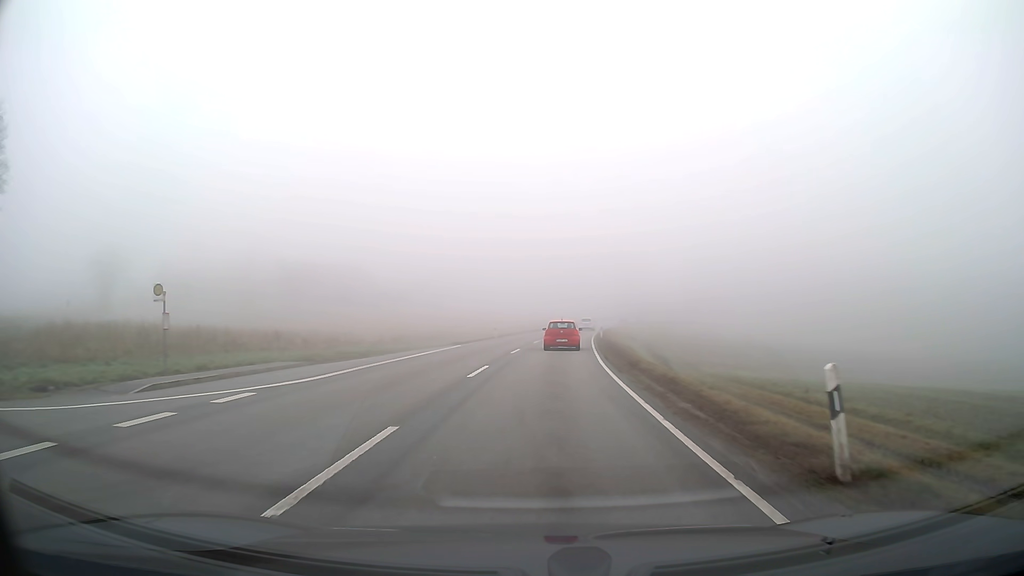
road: secondary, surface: asphalt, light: Day
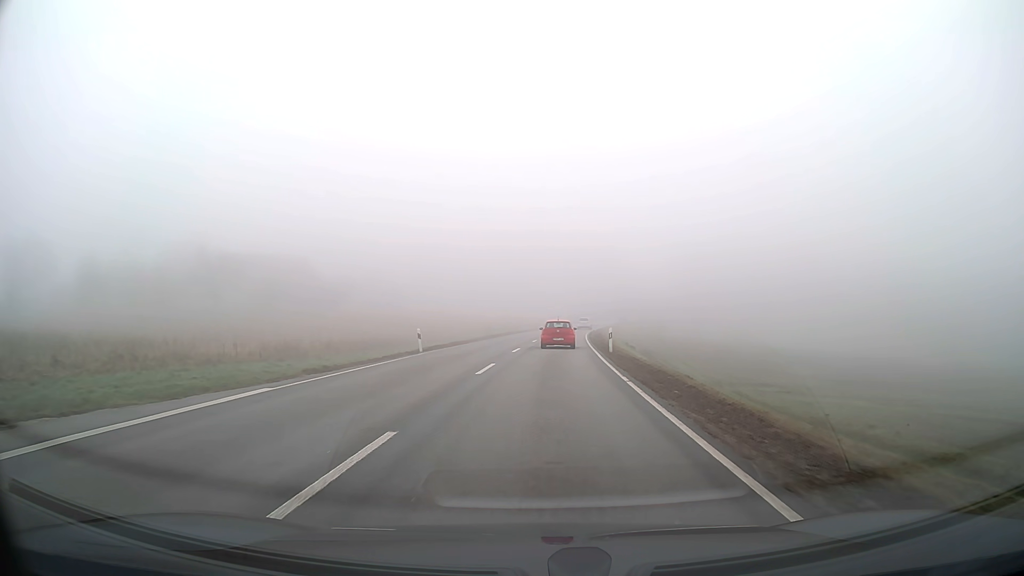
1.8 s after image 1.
(+0.6, +24.5) m; +3°
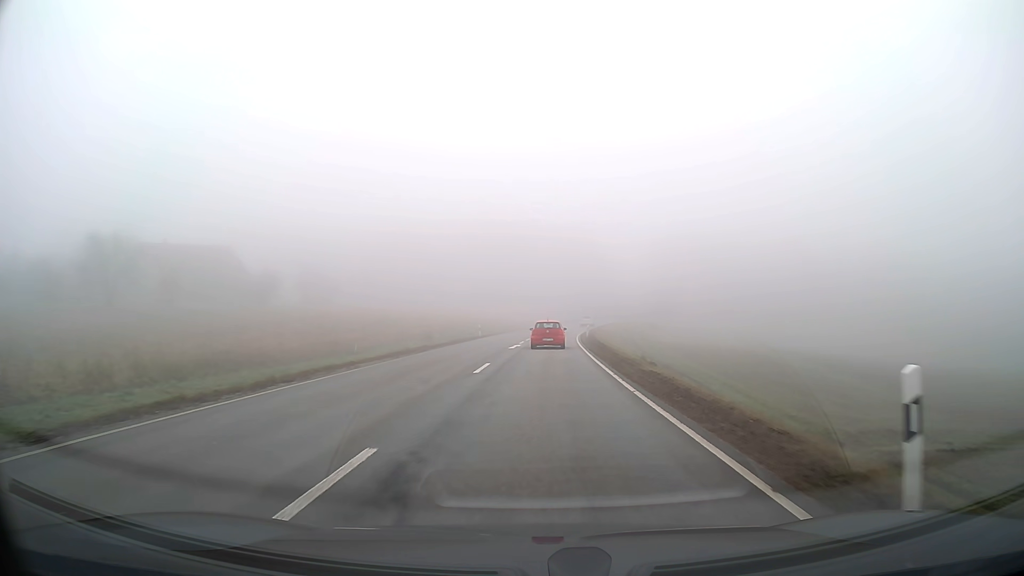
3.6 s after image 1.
(+0.6, +26.0) m; +2°
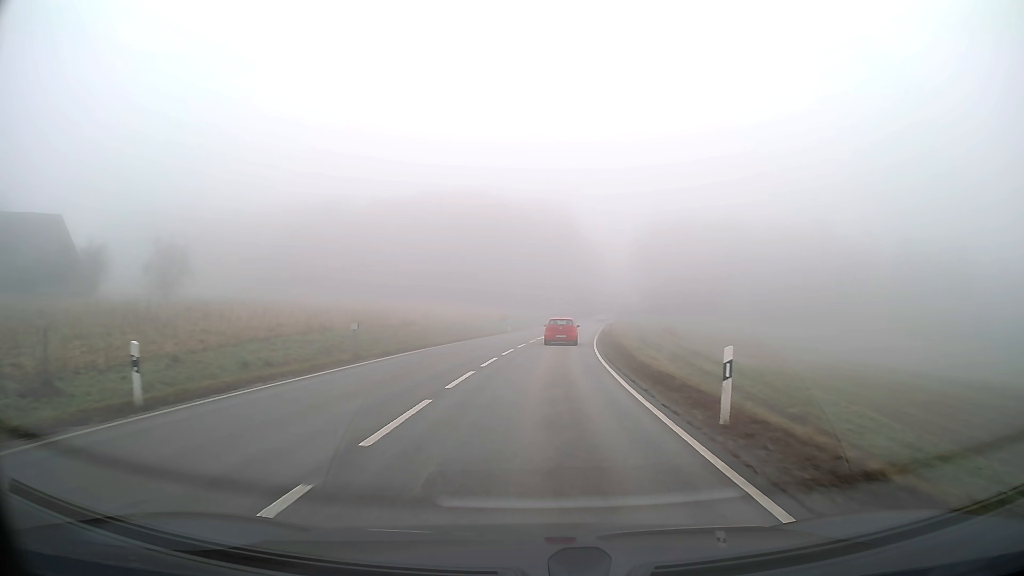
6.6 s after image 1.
(+1.2, +45.6) m; +3°
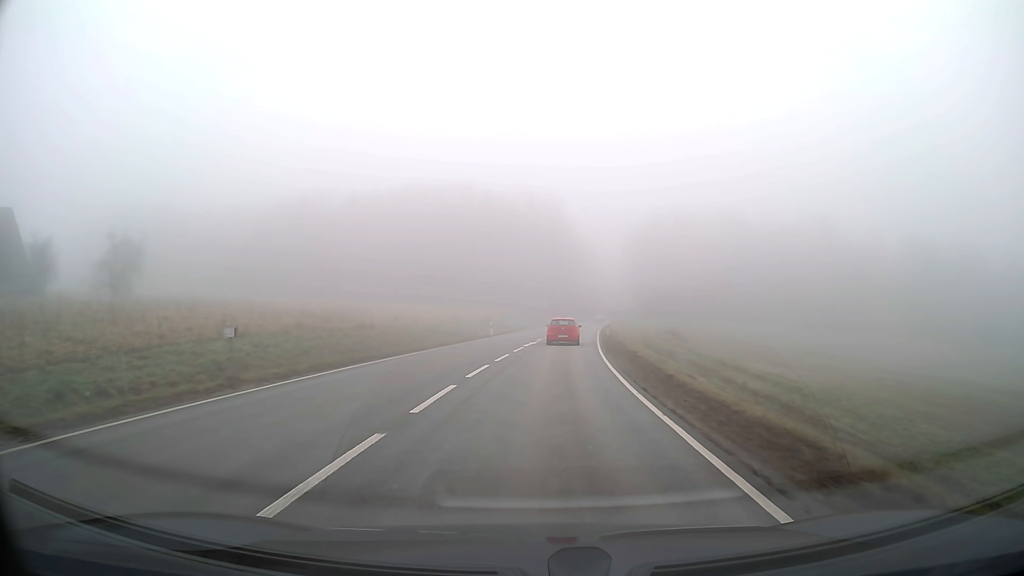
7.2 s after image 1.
(+0.1, +9.4) m; +1°
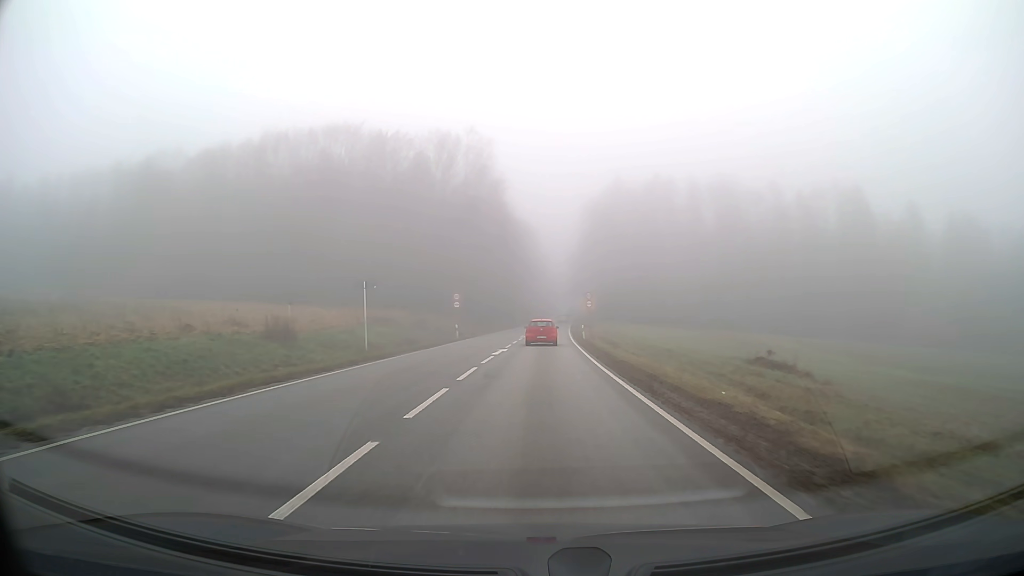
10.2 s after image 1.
(+2.4, +48.3) m; +5°
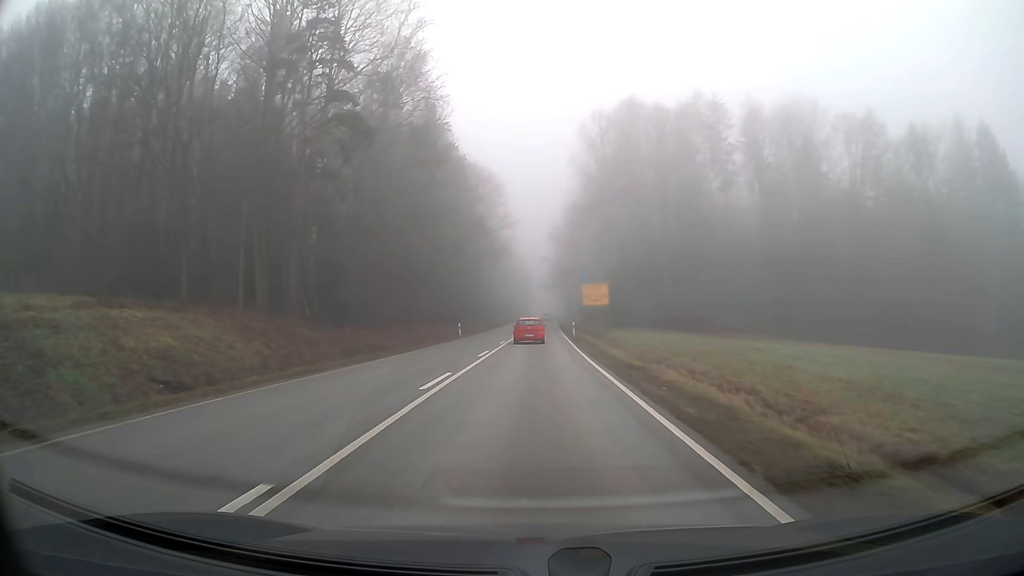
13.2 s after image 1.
(+1.0, +50.3) m; +2°
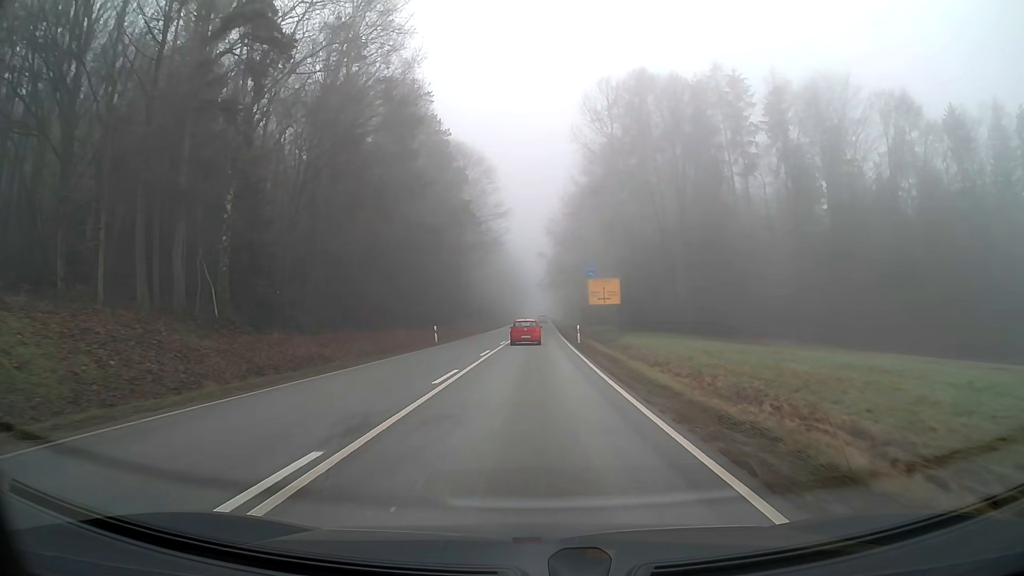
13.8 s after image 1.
(0.0, +10.3) m; 0°
